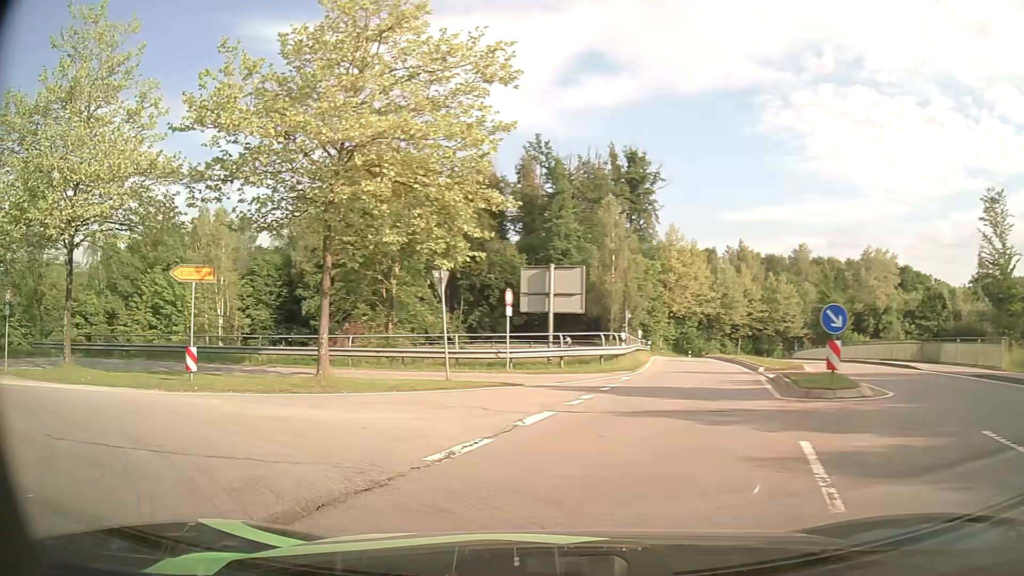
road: secondary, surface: asphalt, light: Day
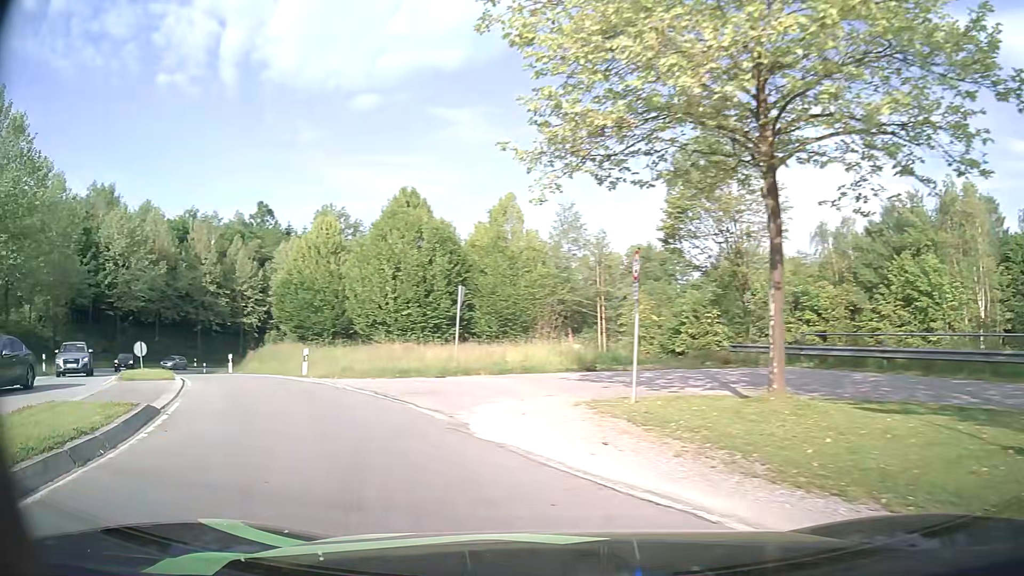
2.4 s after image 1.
(-6.1, +10.2) m; -62°
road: primary_link
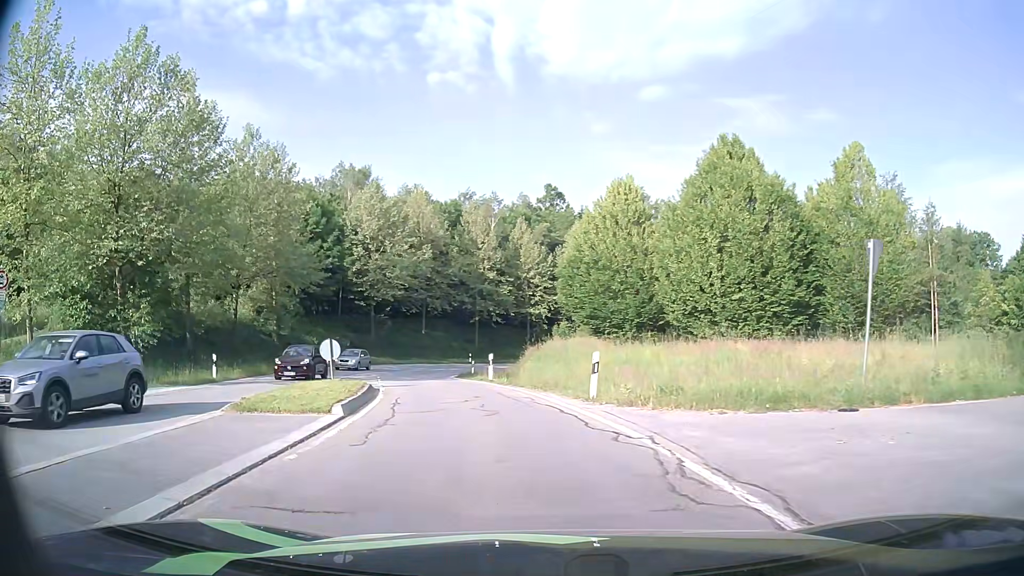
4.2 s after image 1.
(-2.9, +9.9) m; -27°
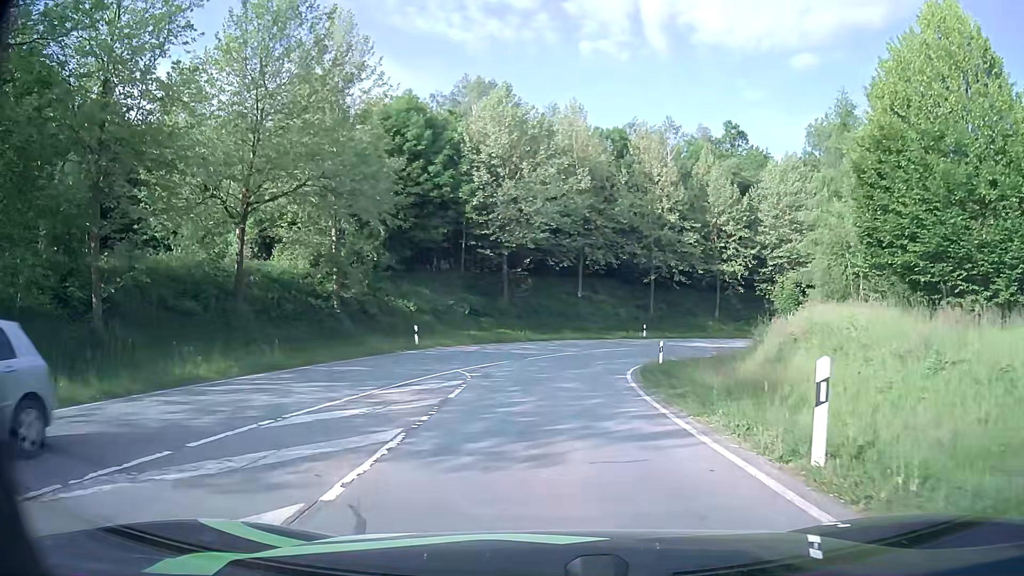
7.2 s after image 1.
(-3.0, +20.3) m; -14°
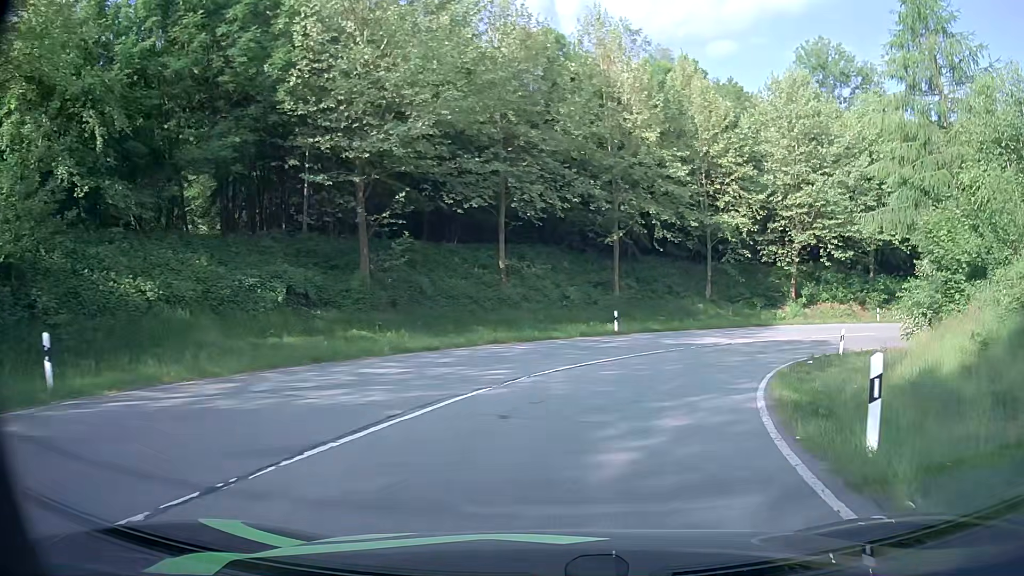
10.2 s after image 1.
(+0.6, +22.2) m; +7°
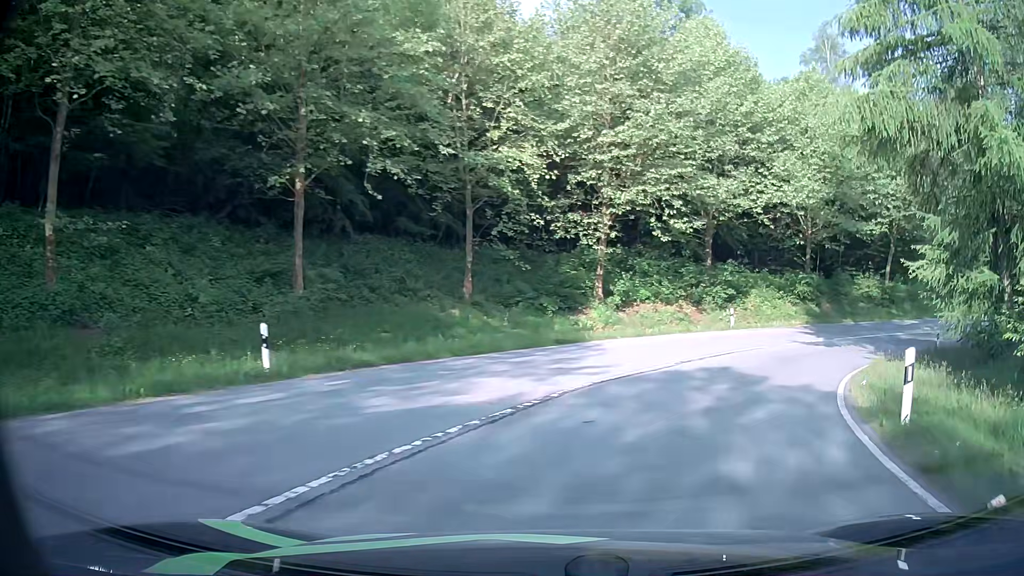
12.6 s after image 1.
(+2.9, +17.8) m; +21°
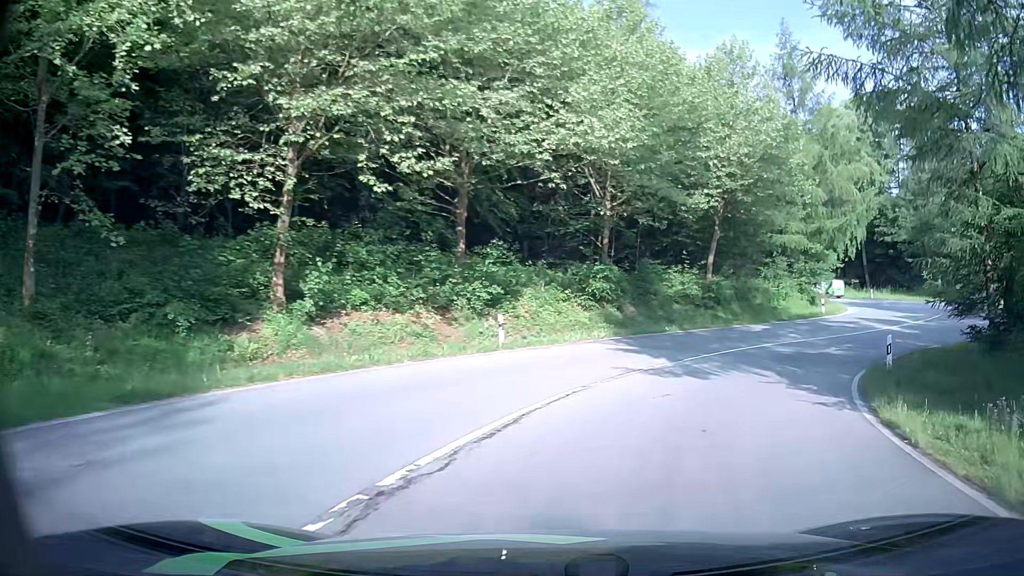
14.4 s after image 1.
(+2.5, +13.1) m; +23°
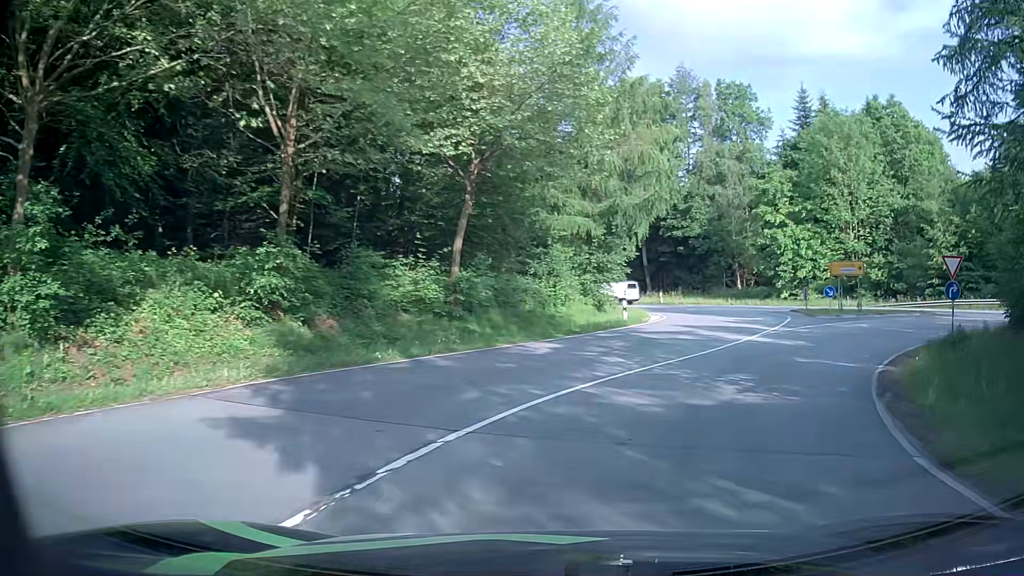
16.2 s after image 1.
(+2.0, +12.8) m; +19°
(+2, +10) (+6, +19) (+14, +25) (+24, +25) (+32, +20) (+40, +13) (+47, +6) (+54, -1) (+61, -8) (+68, -15) m
